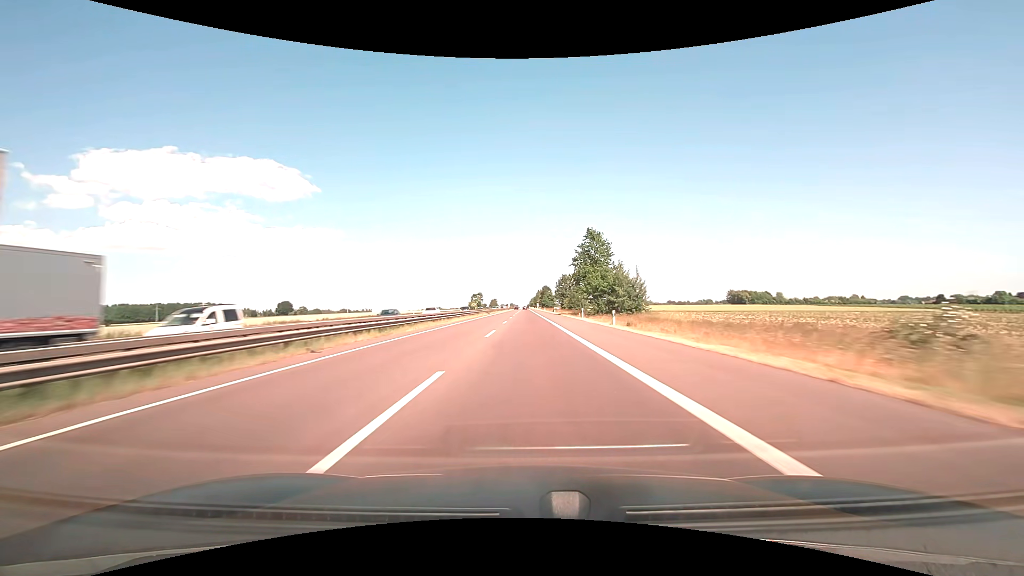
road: motorway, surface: asphalt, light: Day
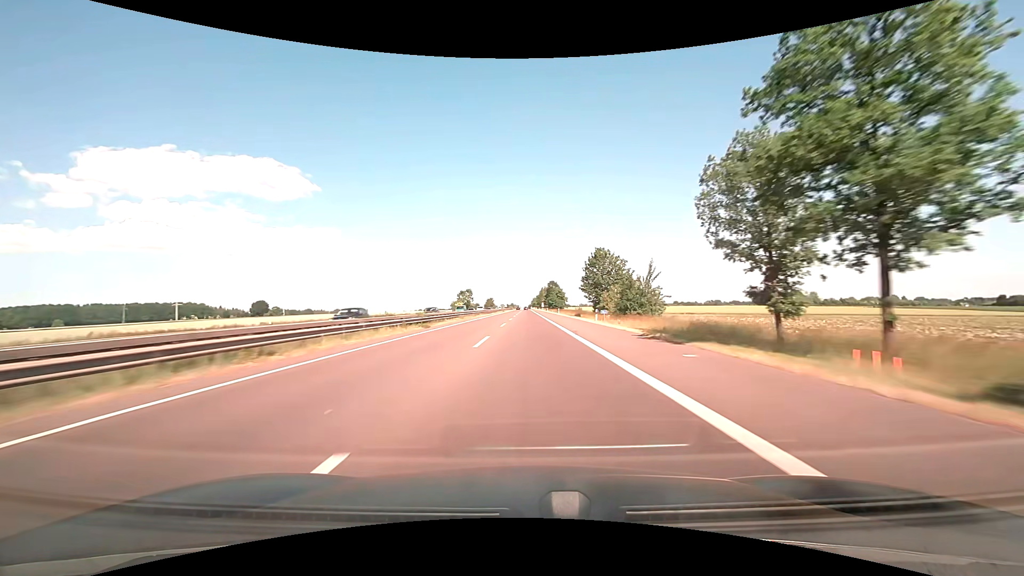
(-0.2, +59.7) m; 0°
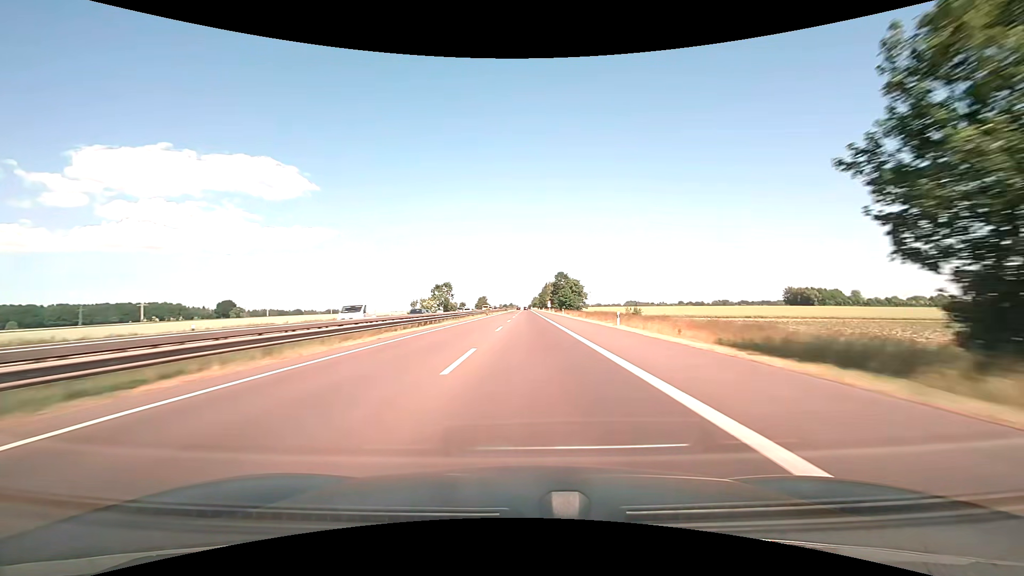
(0.0, +60.3) m; 0°
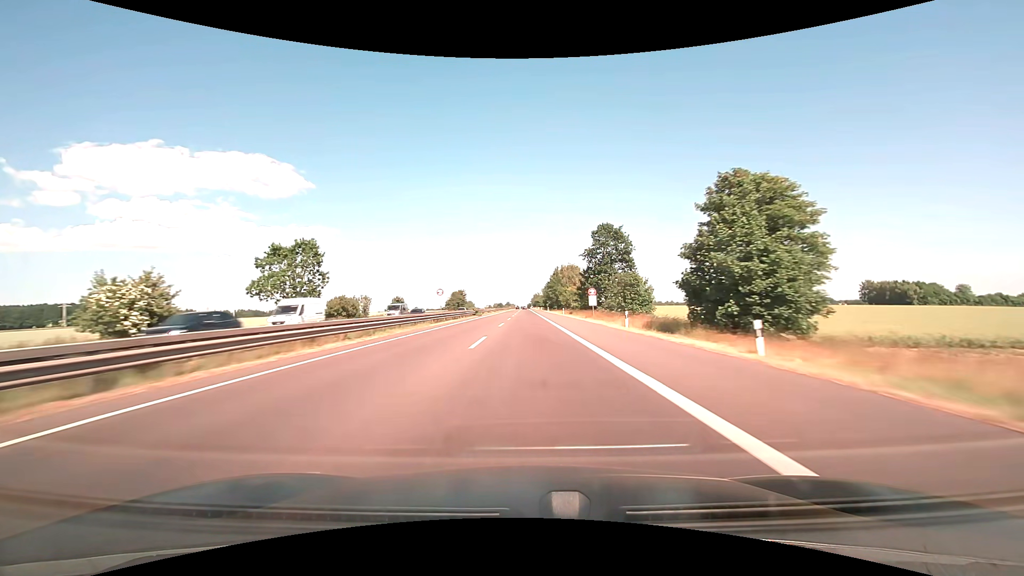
(+0.1, +101.6) m; 0°
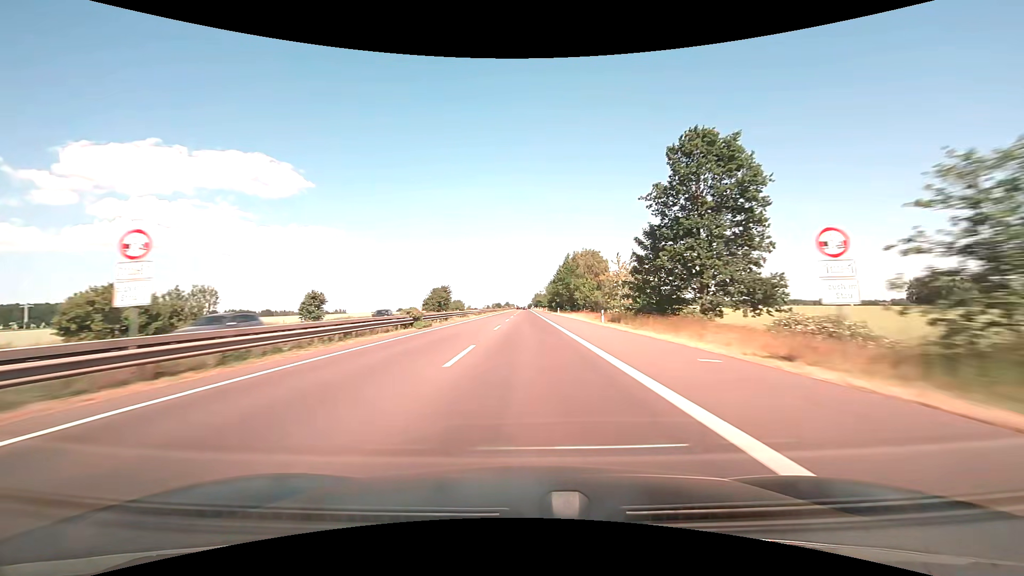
(-0.1, +40.6) m; 0°
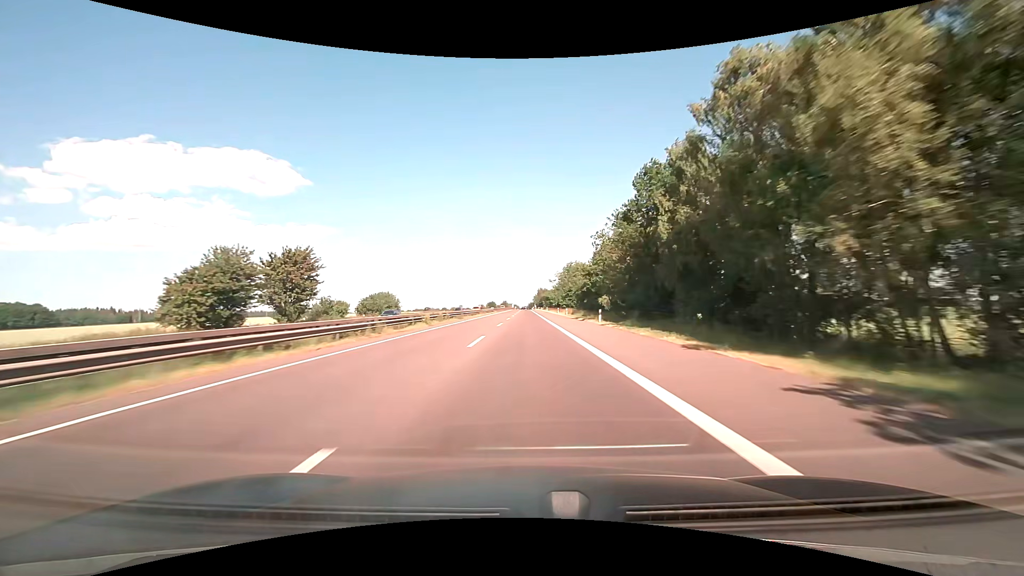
(-0.1, +101.5) m; 0°
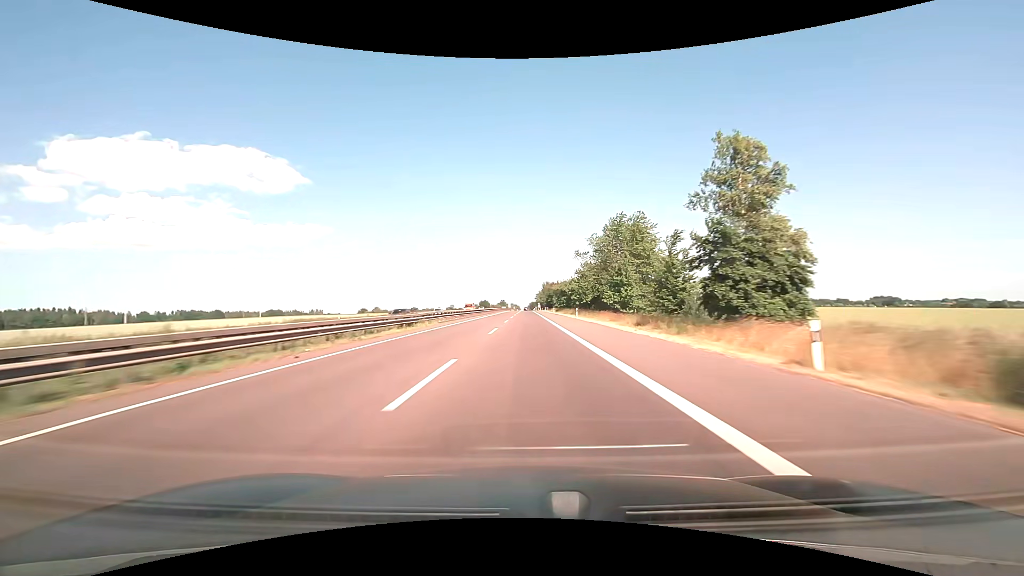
(-0.1, +81.1) m; 0°
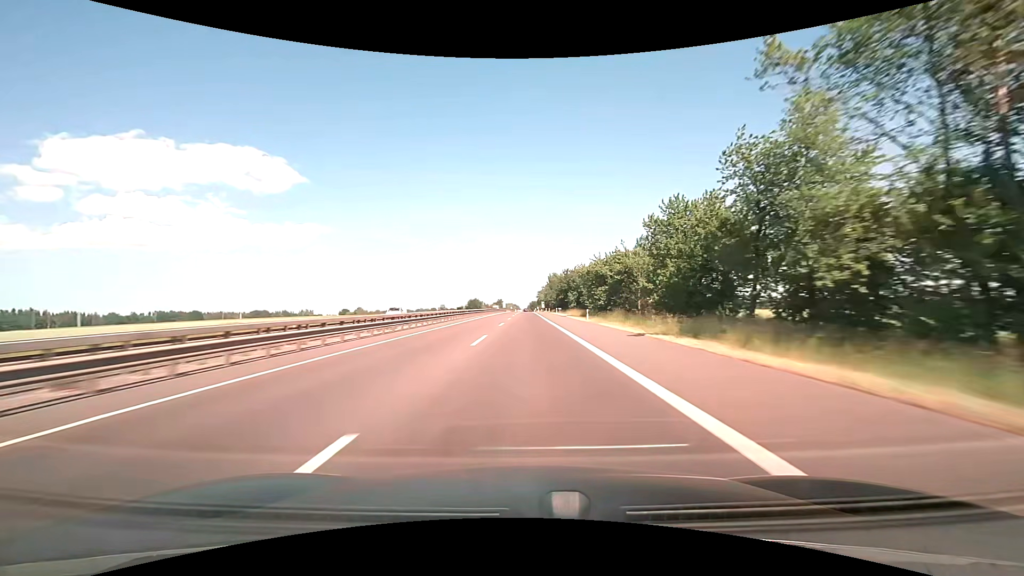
(+0.1, +60.9) m; 0°
(0, +10) (0, +20) (0, +30) (0, +40) (0, +50) (0, +60) (0, +70) (0, +80) (0, +90) (0, +100) m
